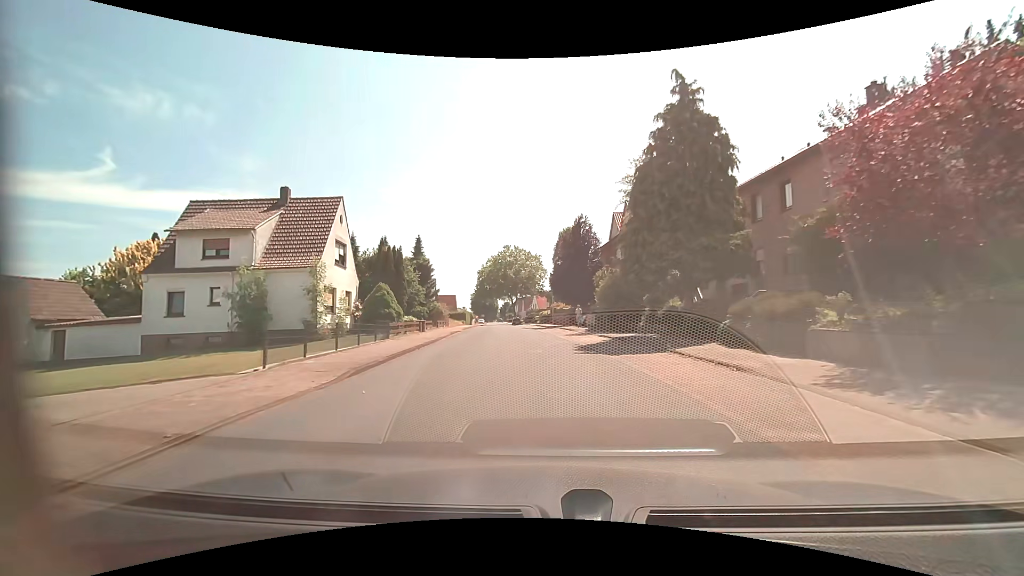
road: residential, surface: asphalt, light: Day
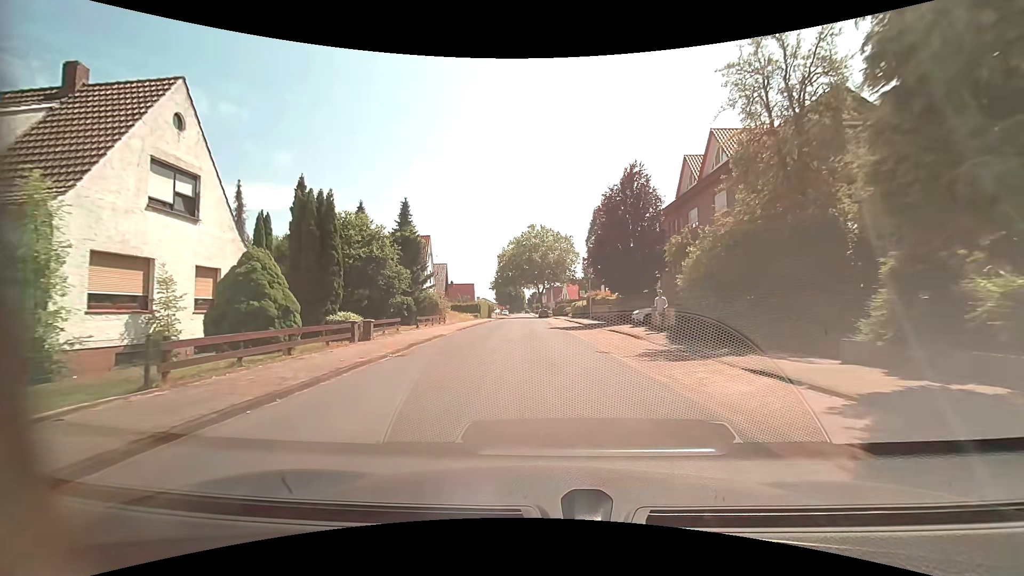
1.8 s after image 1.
(-0.5, +16.2) m; -4°
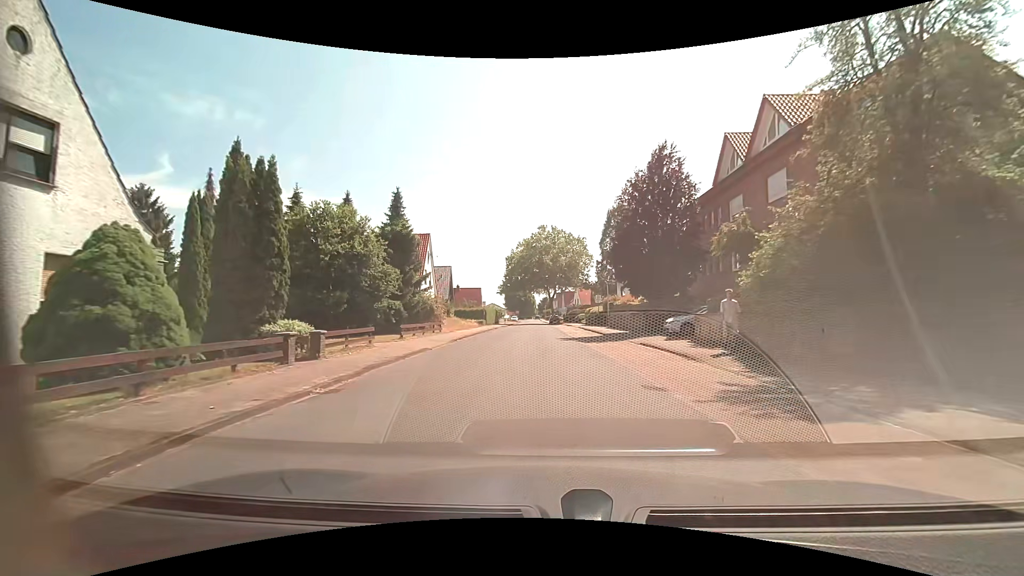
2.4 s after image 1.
(0.0, +5.5) m; -1°
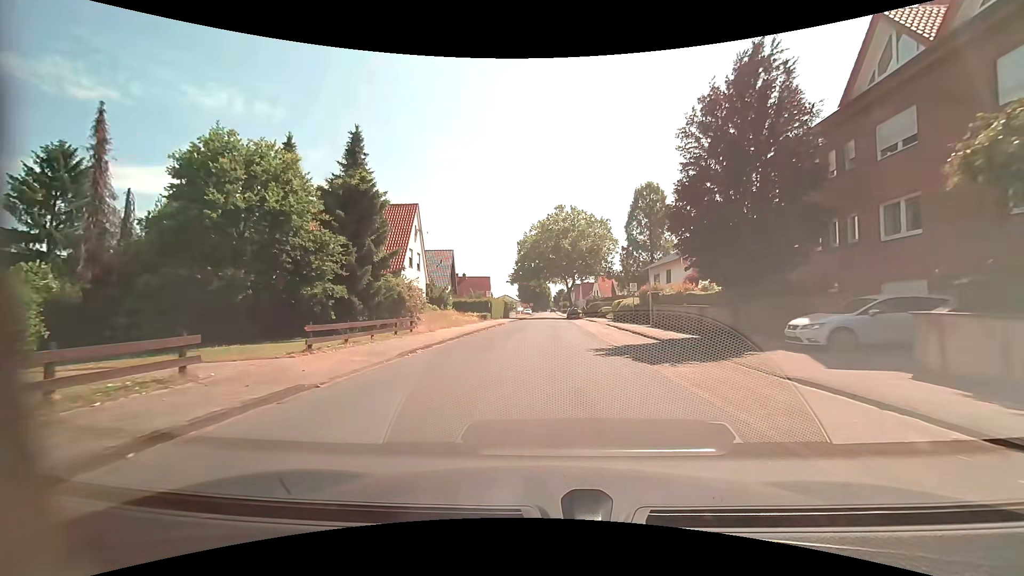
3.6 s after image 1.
(-0.2, +11.1) m; -2°
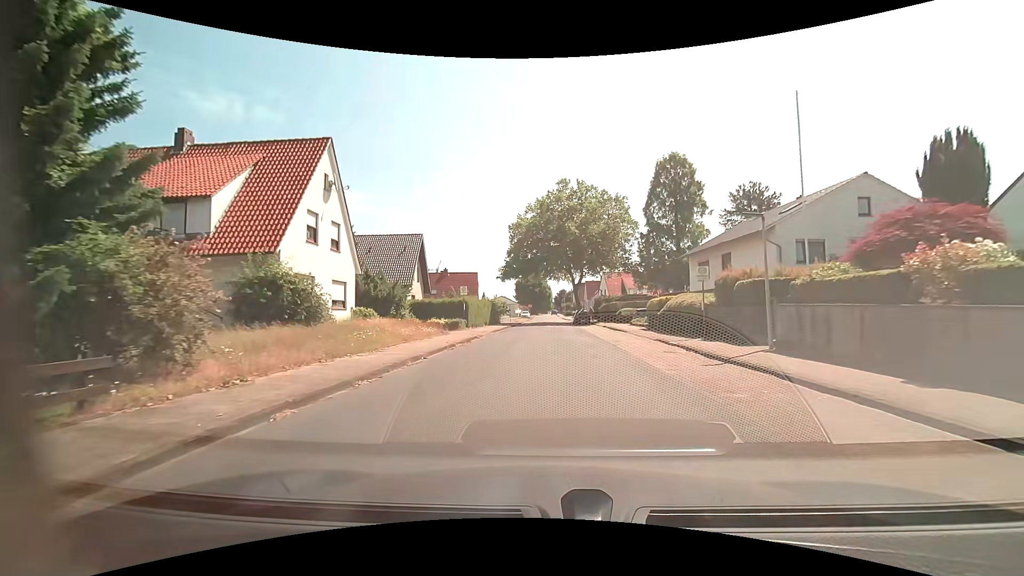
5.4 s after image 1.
(0.0, +16.6) m; 0°
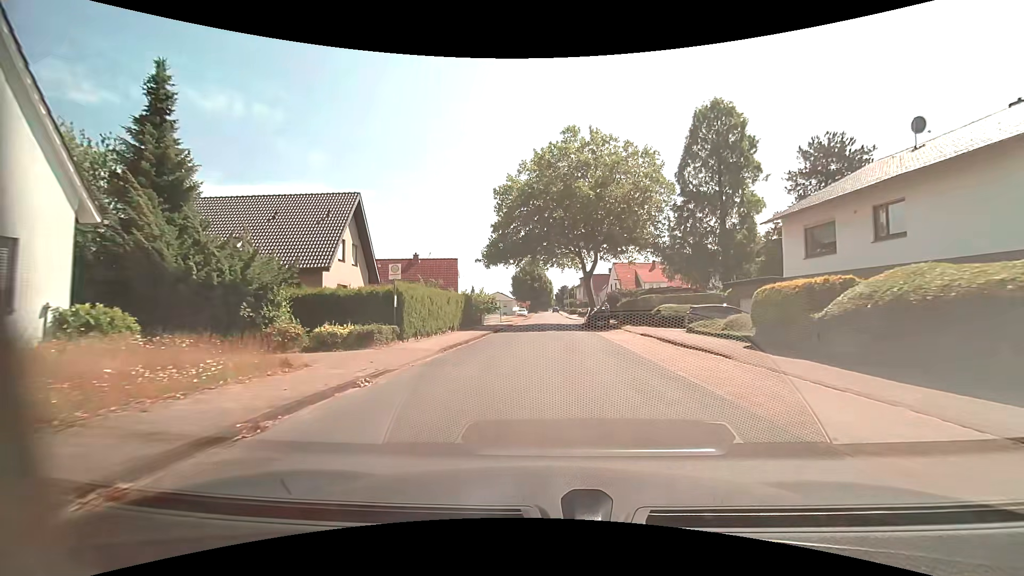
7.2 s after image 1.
(-0.1, +16.9) m; -1°
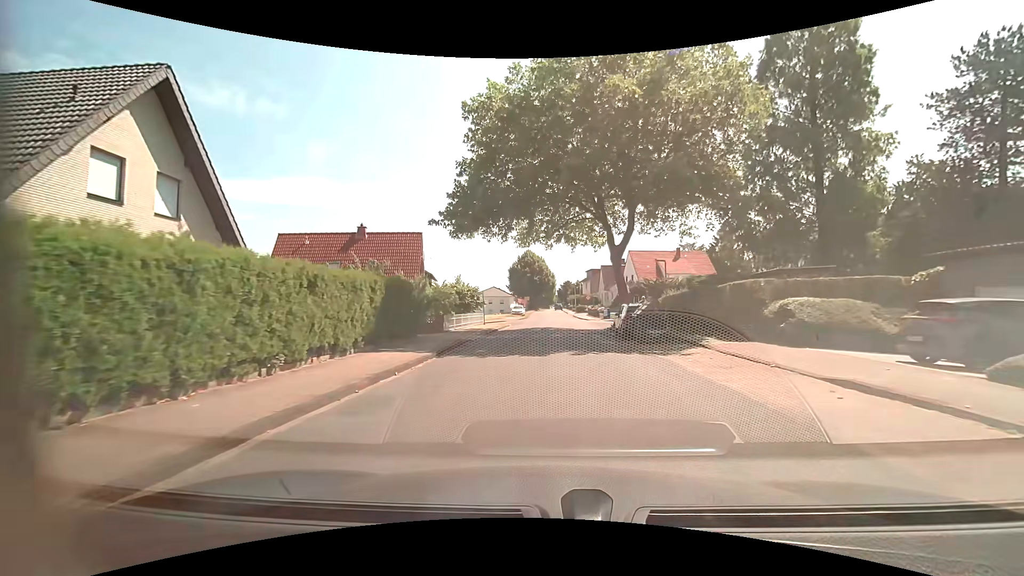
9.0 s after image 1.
(0.0, +17.1) m; 0°
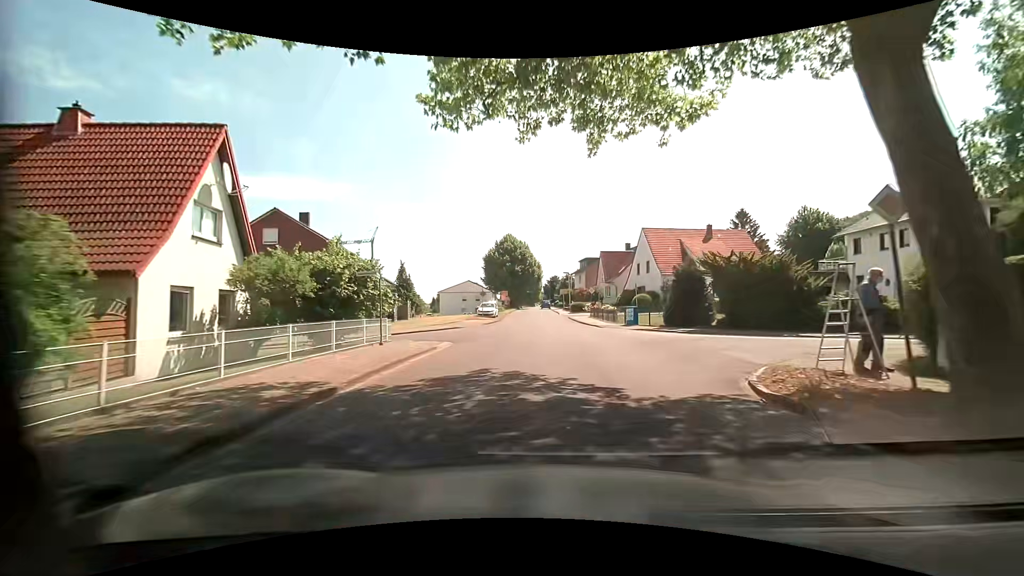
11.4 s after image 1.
(+0.3, +22.9) m; +1°
(0, +10) (0, +20) (0, +30) (0, +40) (0, +50) (-1, +60) (-2, +70) (-2, +80) (-2, +90) (-2, +100) m
